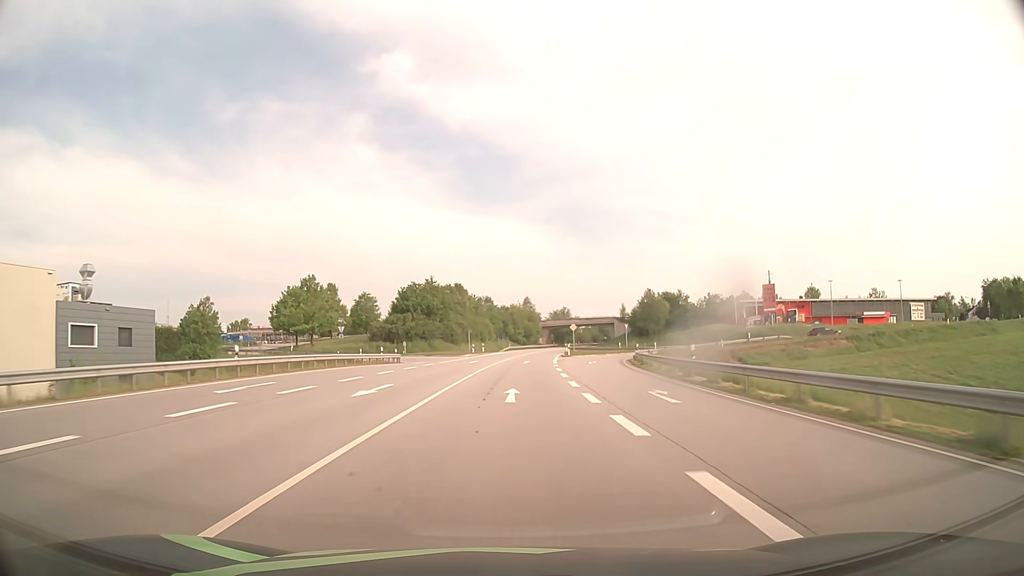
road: primary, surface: asphalt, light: Day
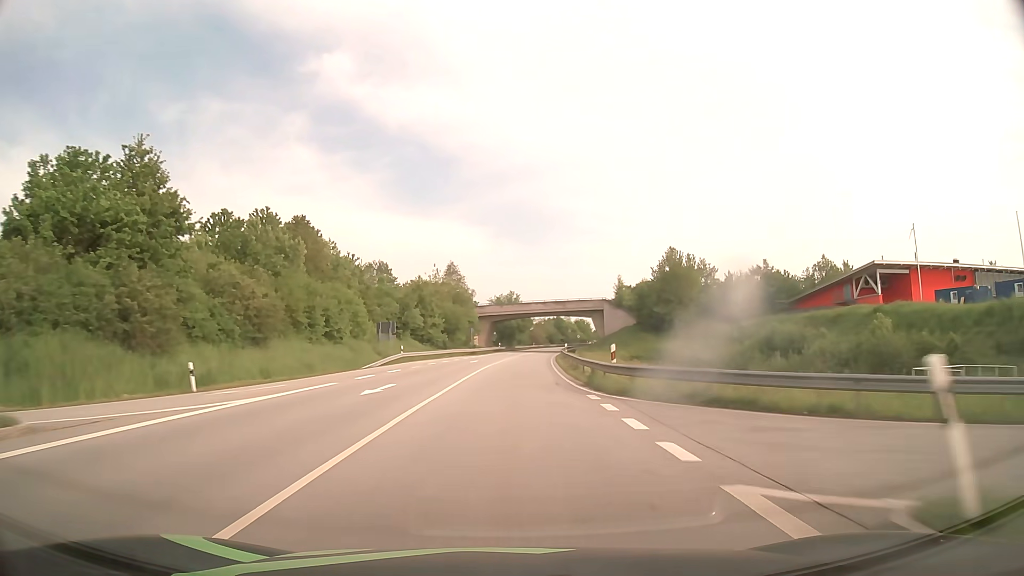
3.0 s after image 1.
(+3.9, +76.8) m; +5°
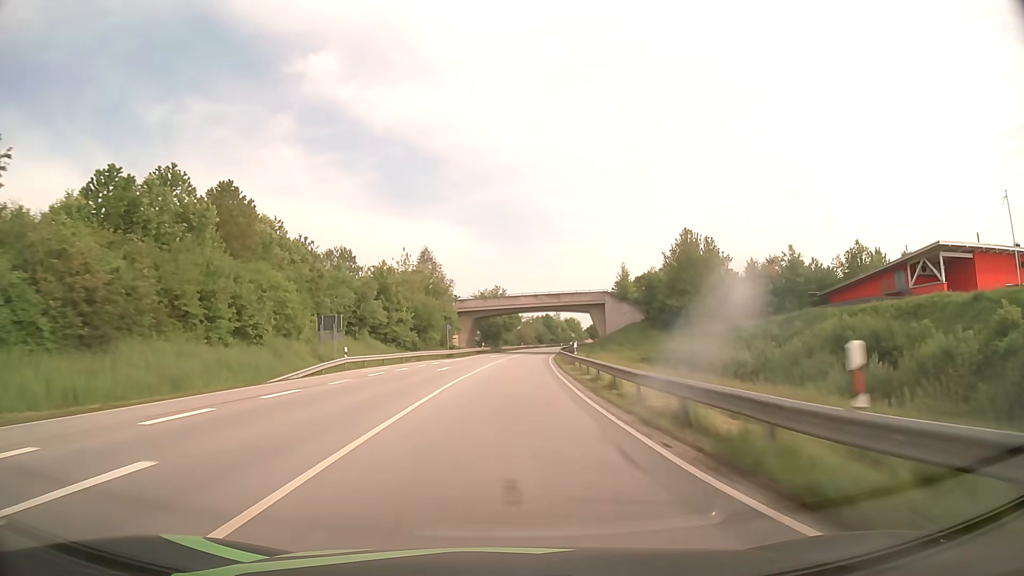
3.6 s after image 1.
(+0.2, +15.4) m; +1°
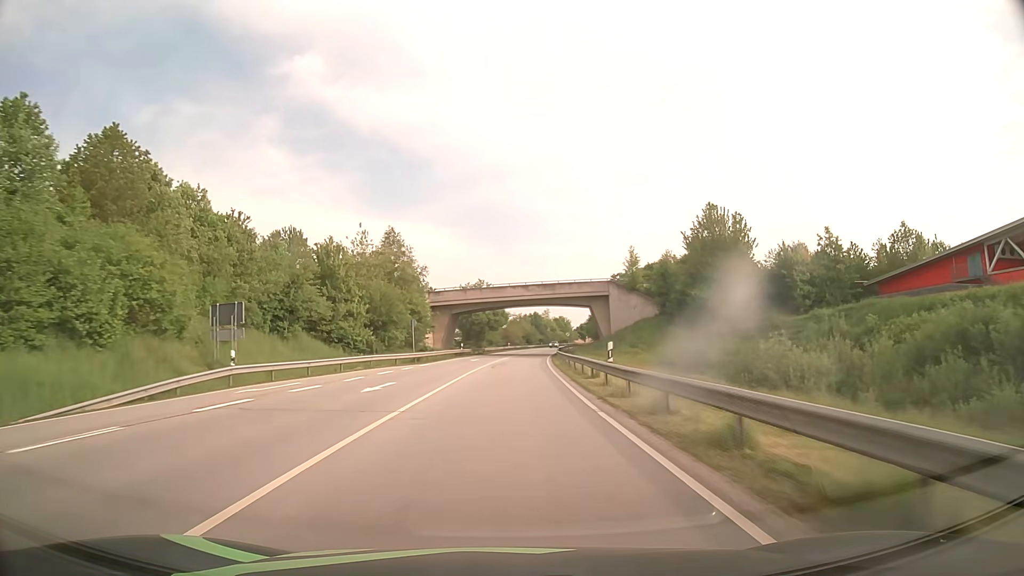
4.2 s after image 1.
(+0.2, +15.4) m; +1°
